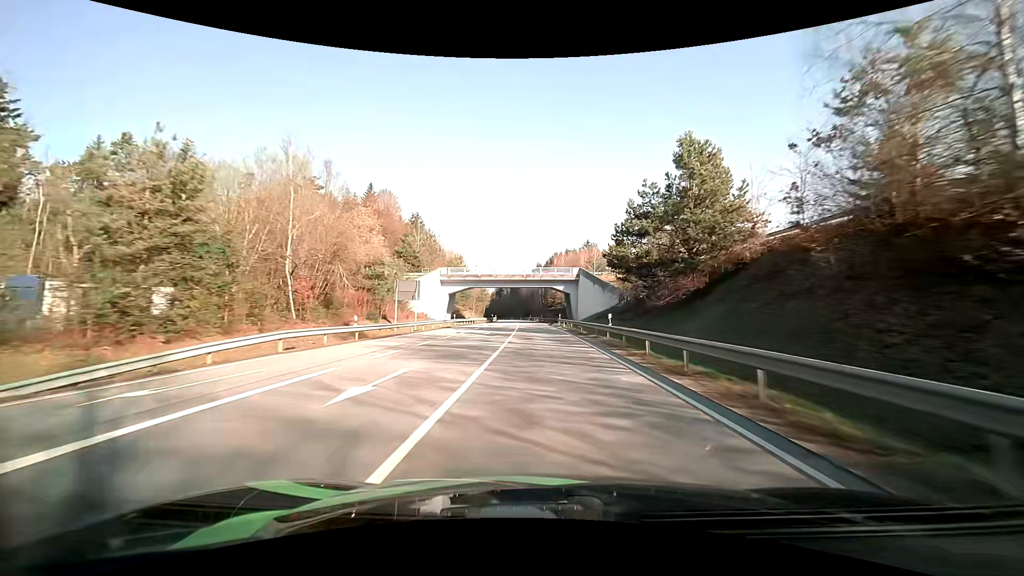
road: primary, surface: asphalt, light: Day
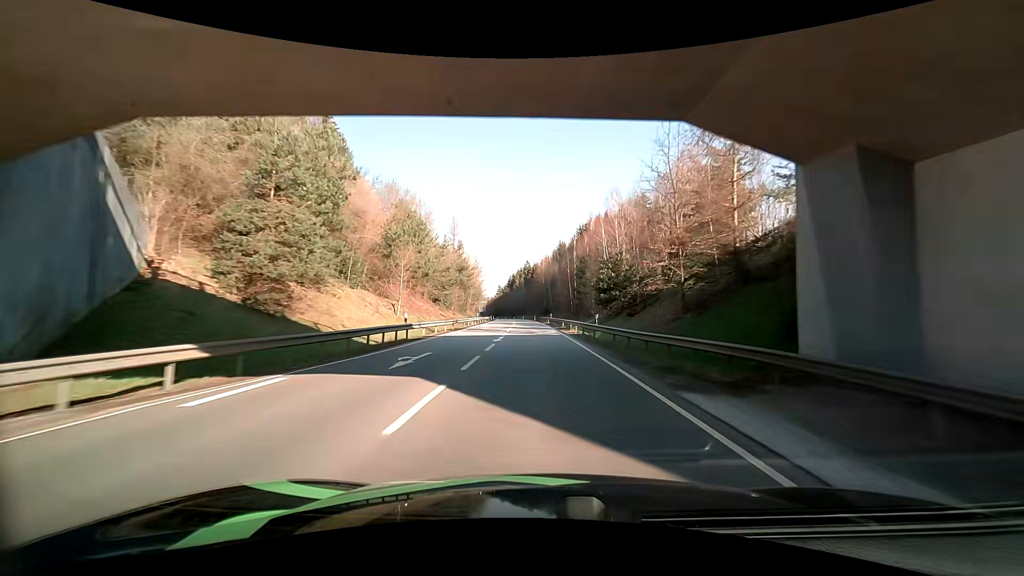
(-1.7, +74.1) m; -2°
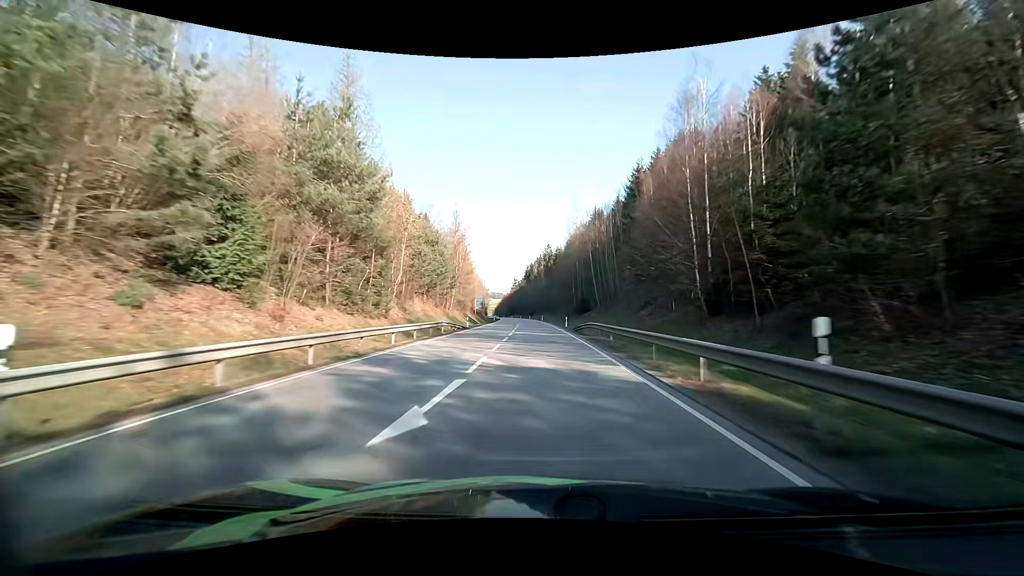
(-1.5, +60.5) m; -3°
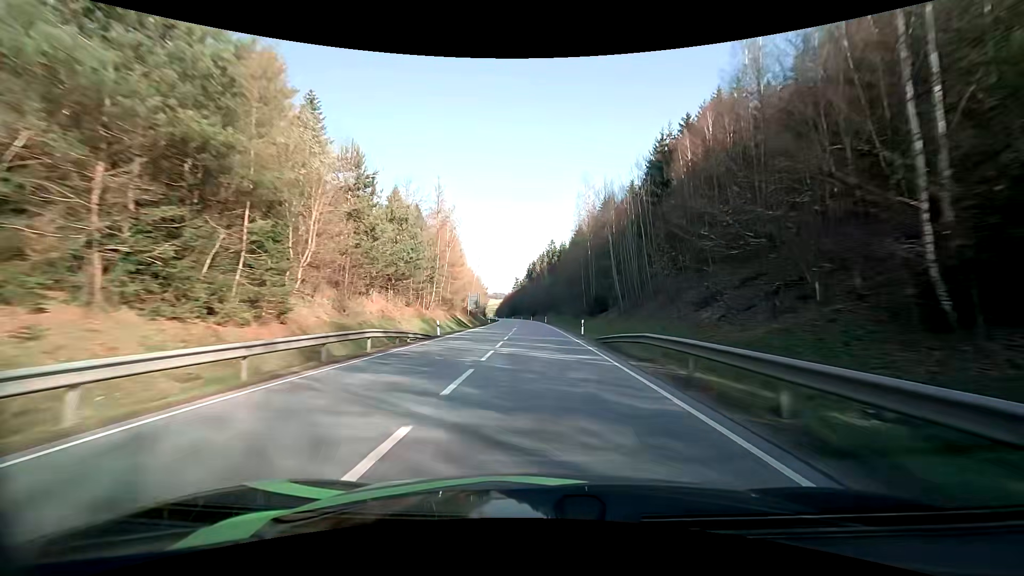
(0.0, +15.3) m; -1°
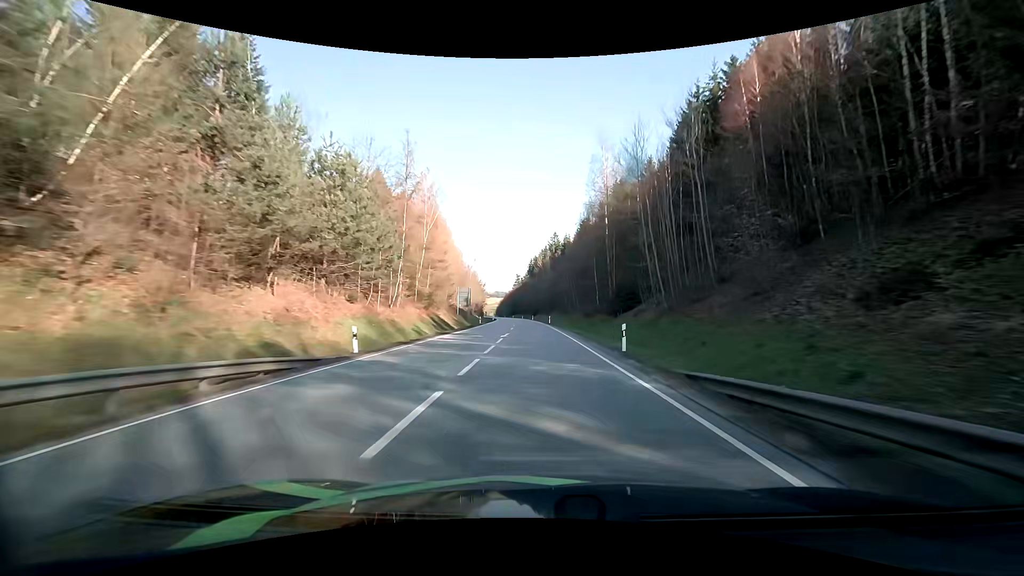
(+0.1, +15.3) m; 0°
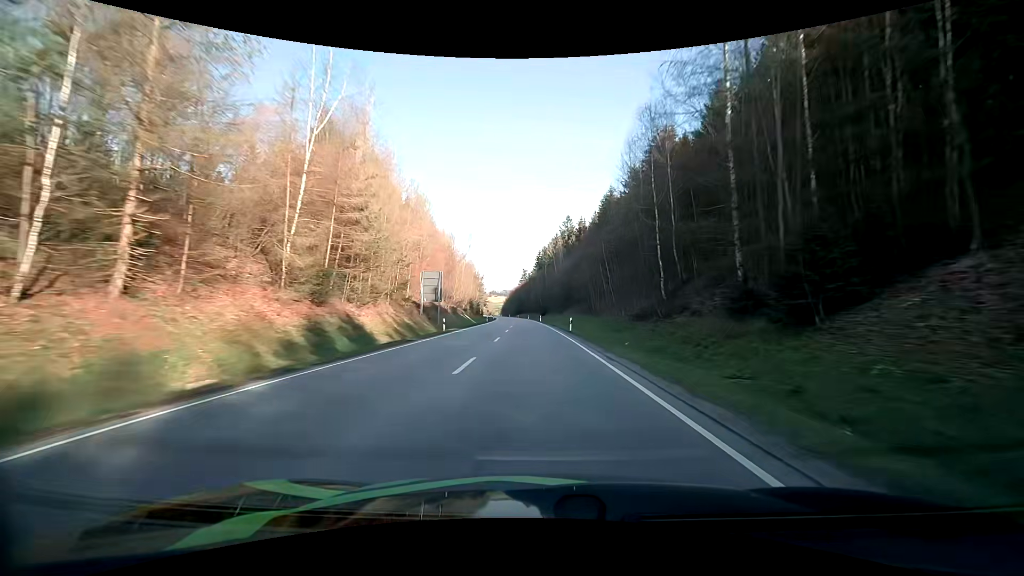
(-0.3, +30.9) m; -1°
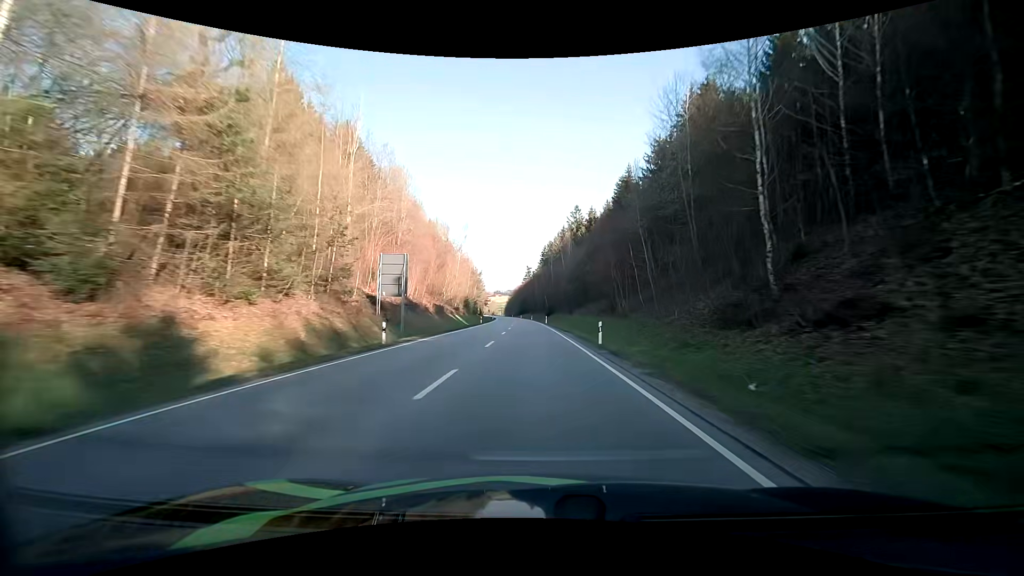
(-0.1, +15.5) m; -1°
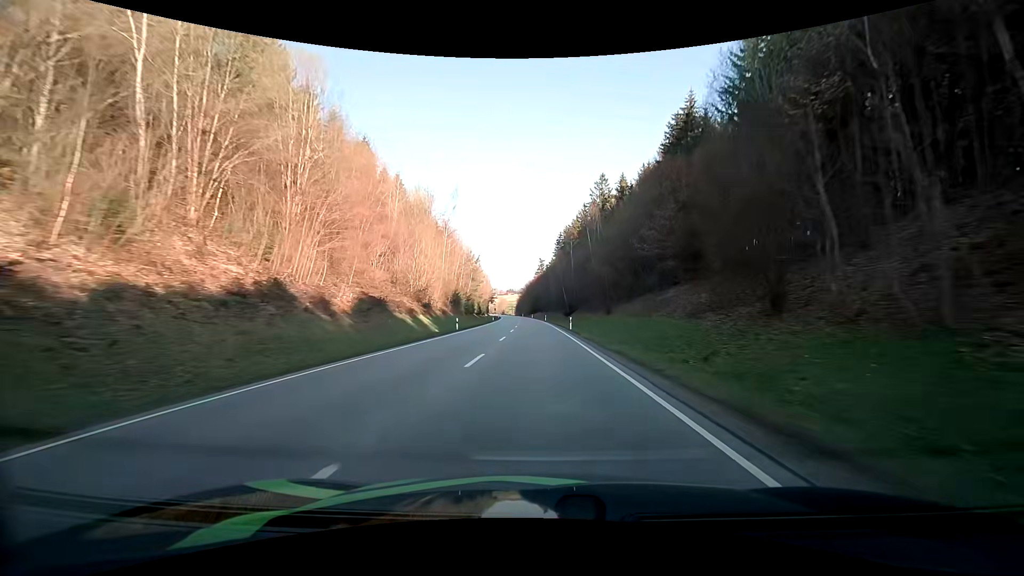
(-0.2, +31.0) m; -1°
(0, +10) (0, +20) (0, +30) (0, +40) (-1, +50) (-1, +60) (-1, +70) (-2, +80) (-2, +90) (-2, +100) m
